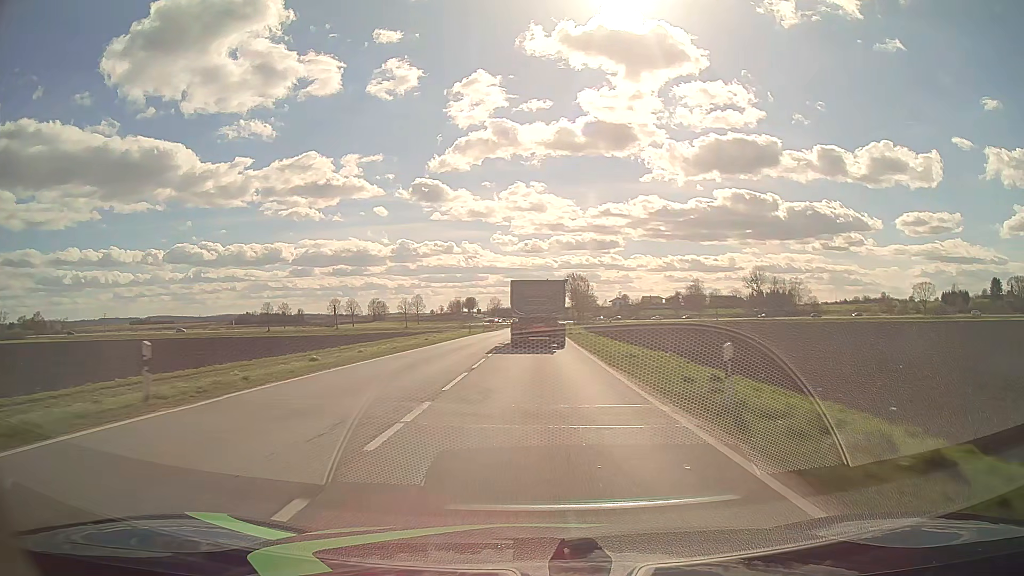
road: primary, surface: asphalt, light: Day
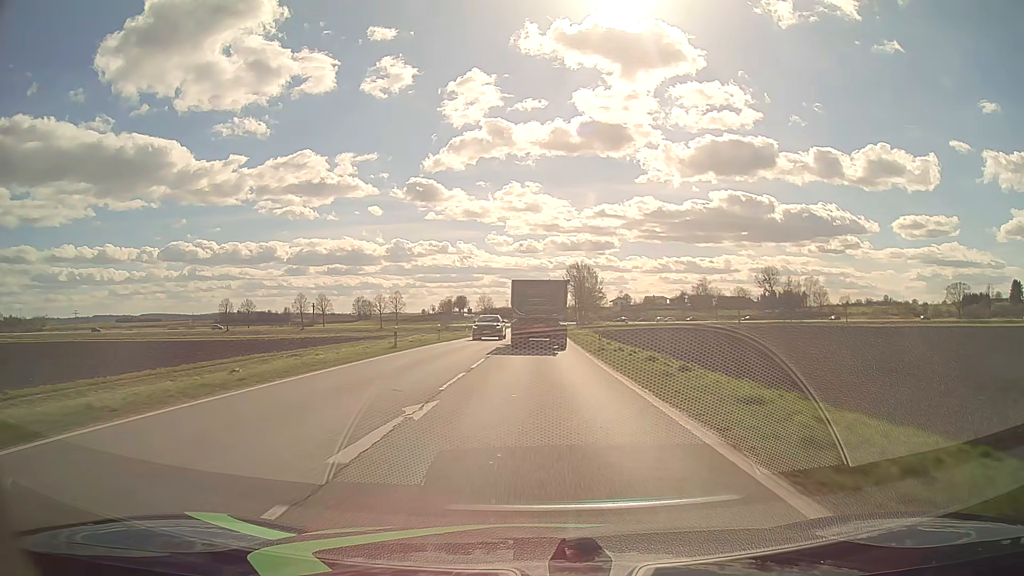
(+0.1, +30.1) m; 0°
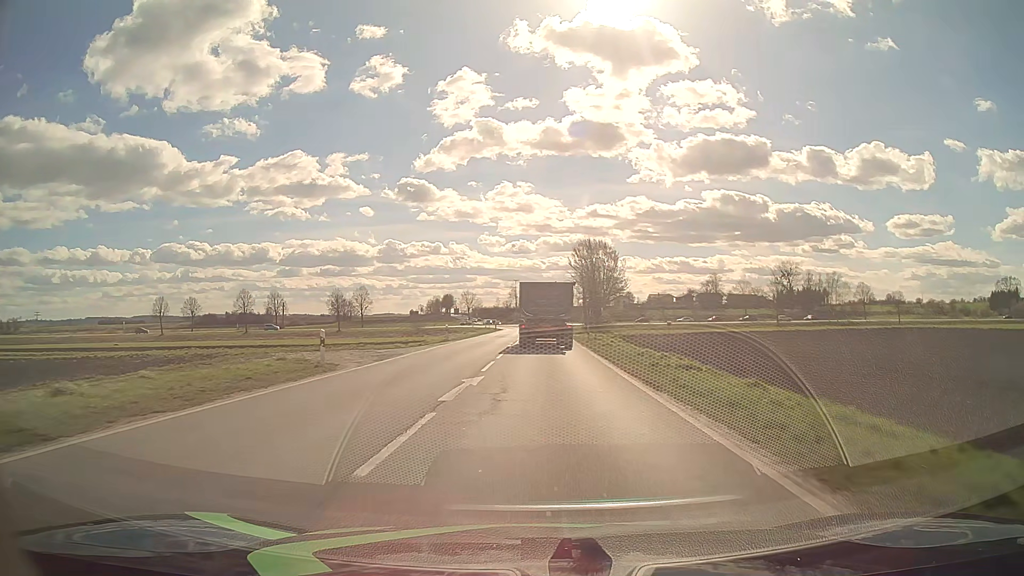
(+0.1, +36.9) m; 0°
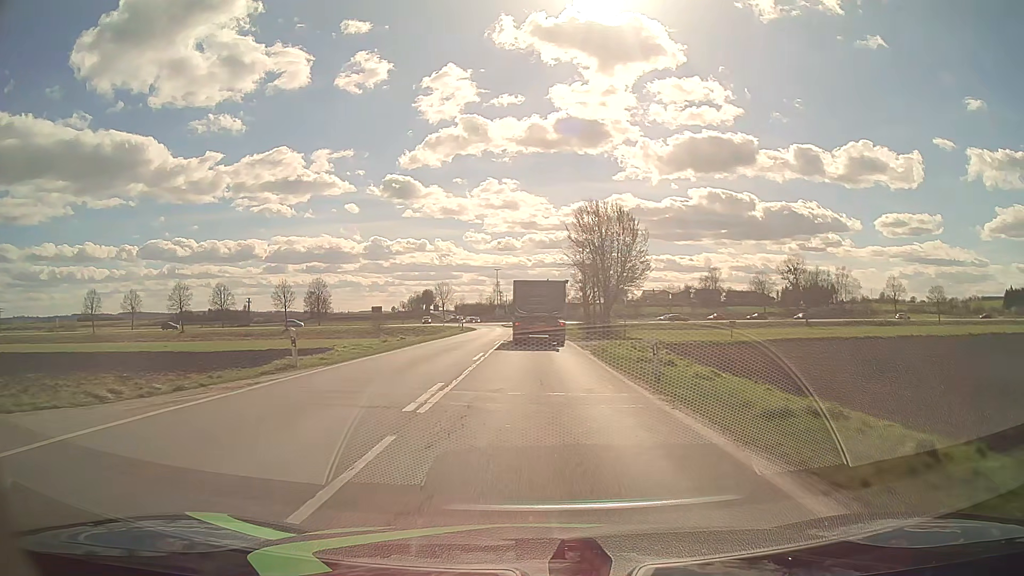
(+0.3, +26.1) m; +1°
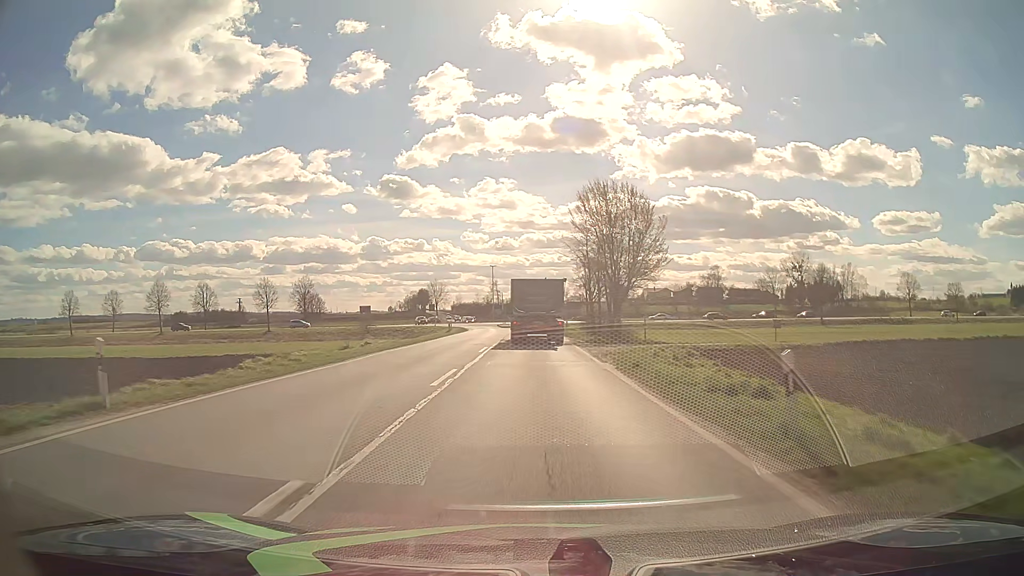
(0.0, +8.4) m; 0°
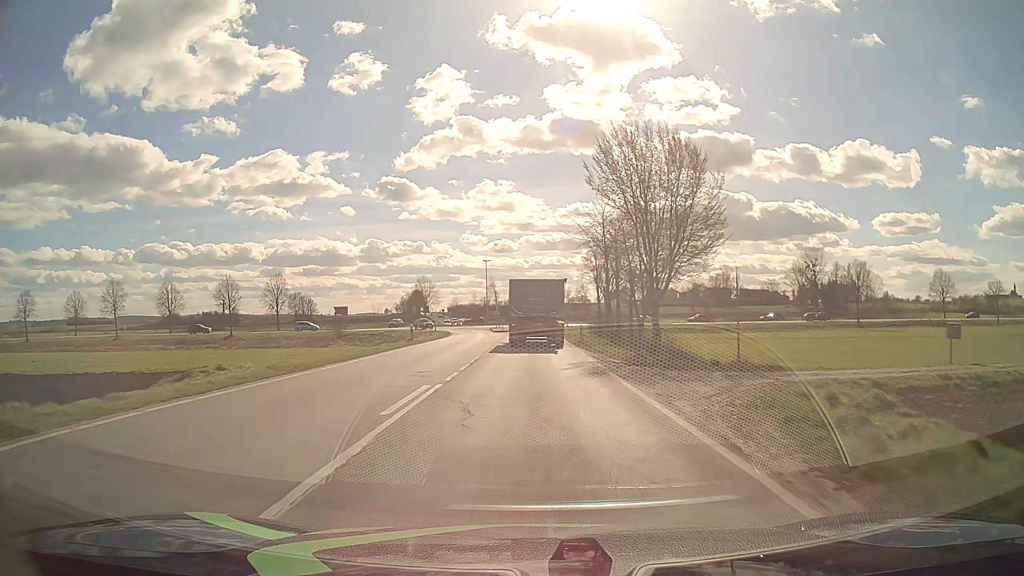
(0.0, +16.1) m; 0°
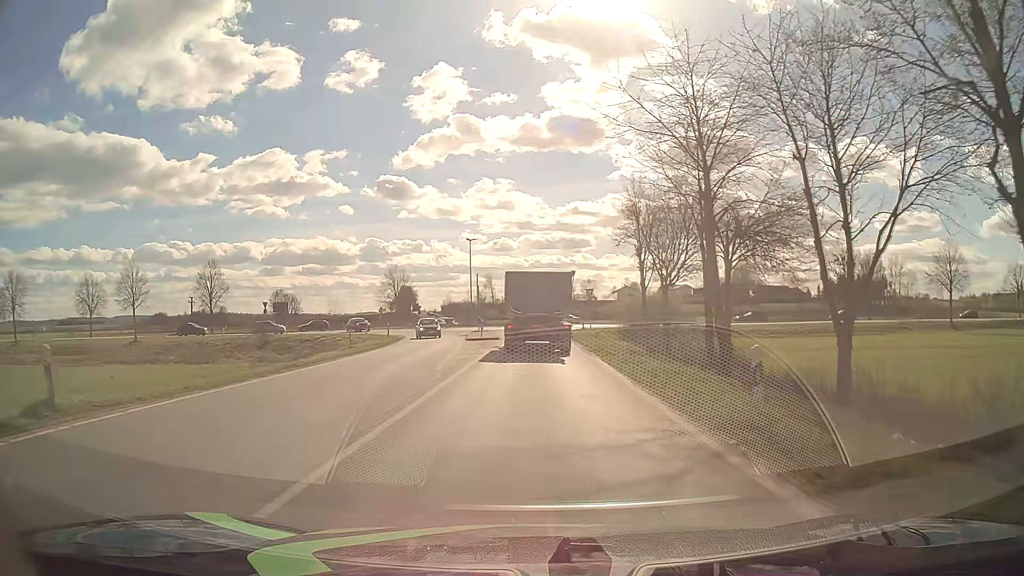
(+0.1, +28.8) m; 0°
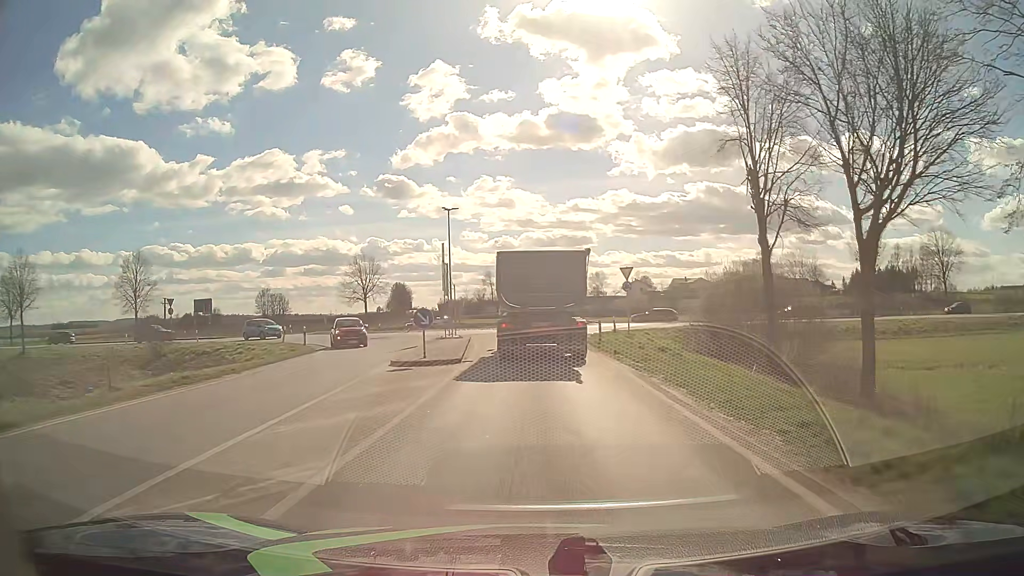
(-0.1, +22.4) m; 0°
(0, +10) (0, +20) (0, +30) (0, +40) (+5, +49) (+8, +58) (+7, +68) (0, +75) (-9, +77) (-18, +73) m
